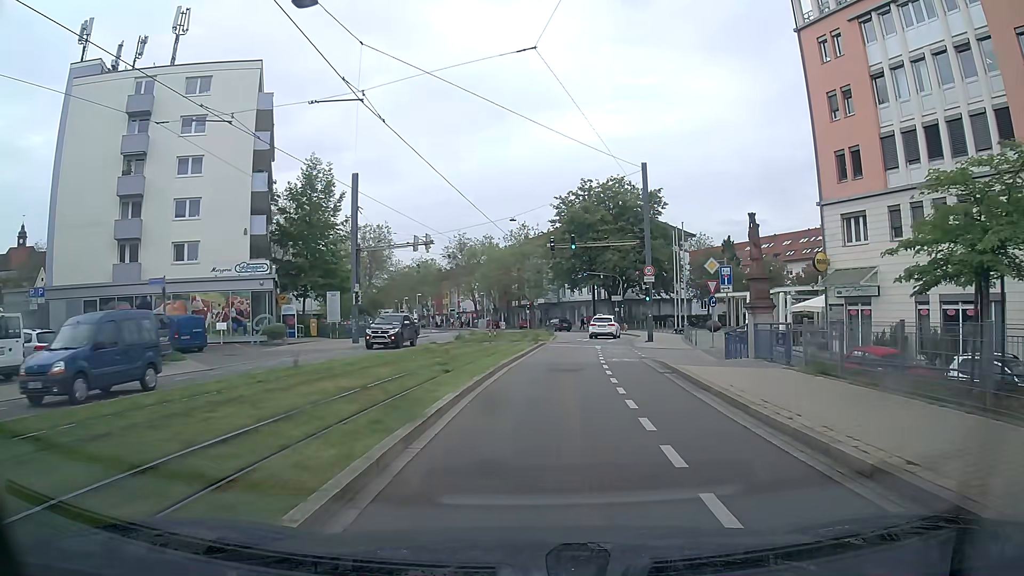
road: tertiary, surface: asphalt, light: Day
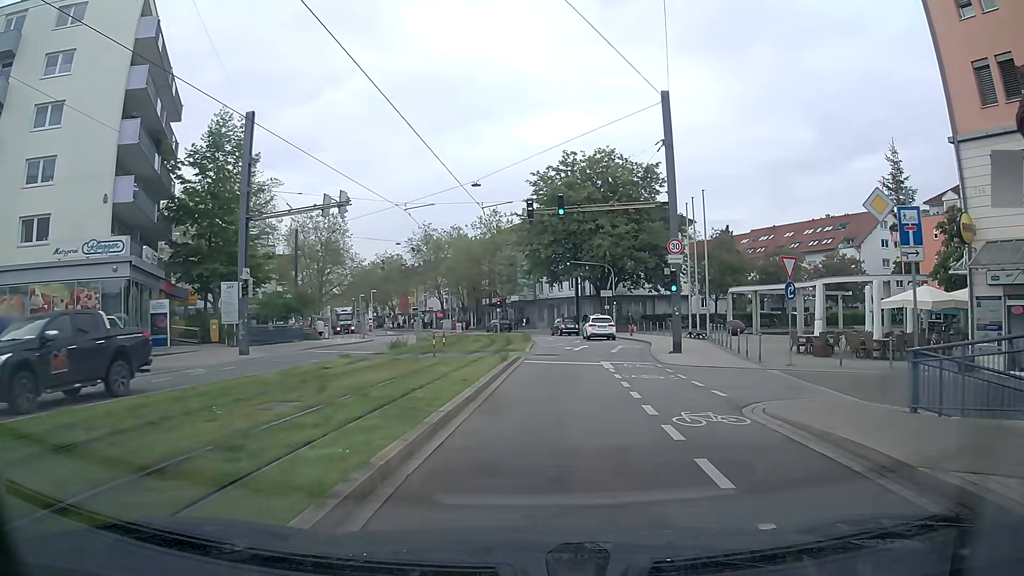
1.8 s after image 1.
(+0.2, +13.1) m; +3°
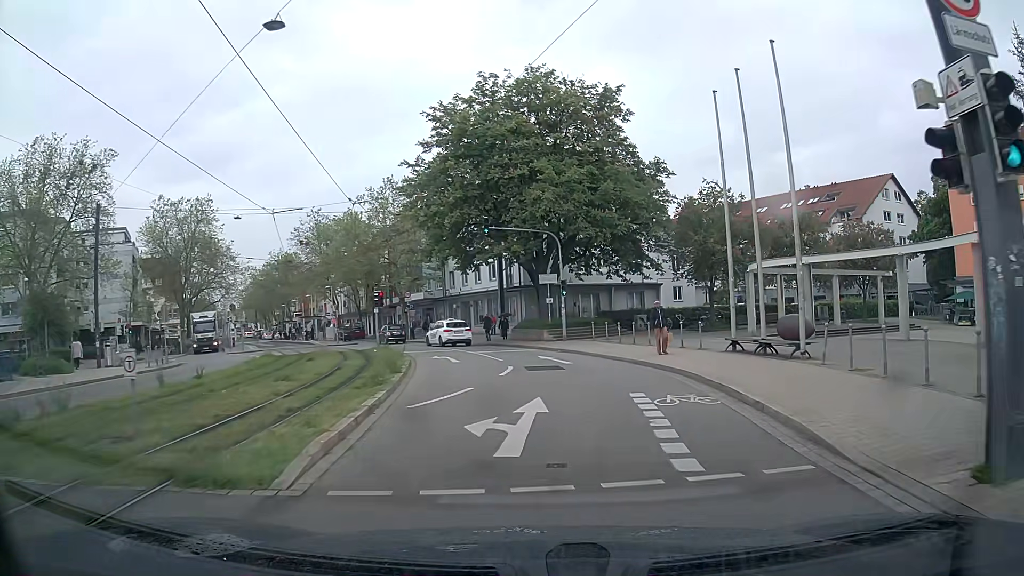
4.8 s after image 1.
(+0.9, +21.6) m; +6°
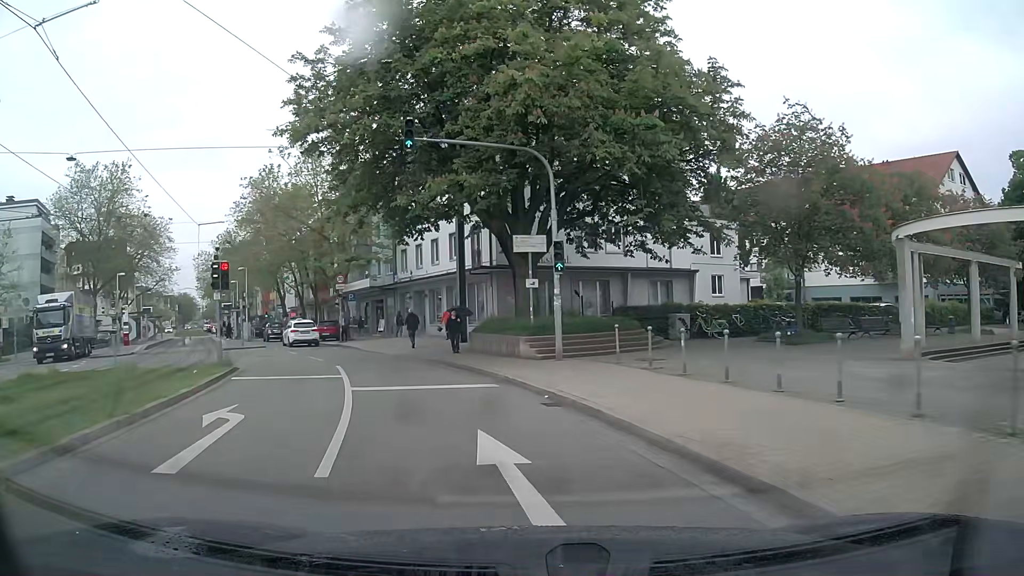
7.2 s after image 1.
(+0.8, +16.8) m; +1°
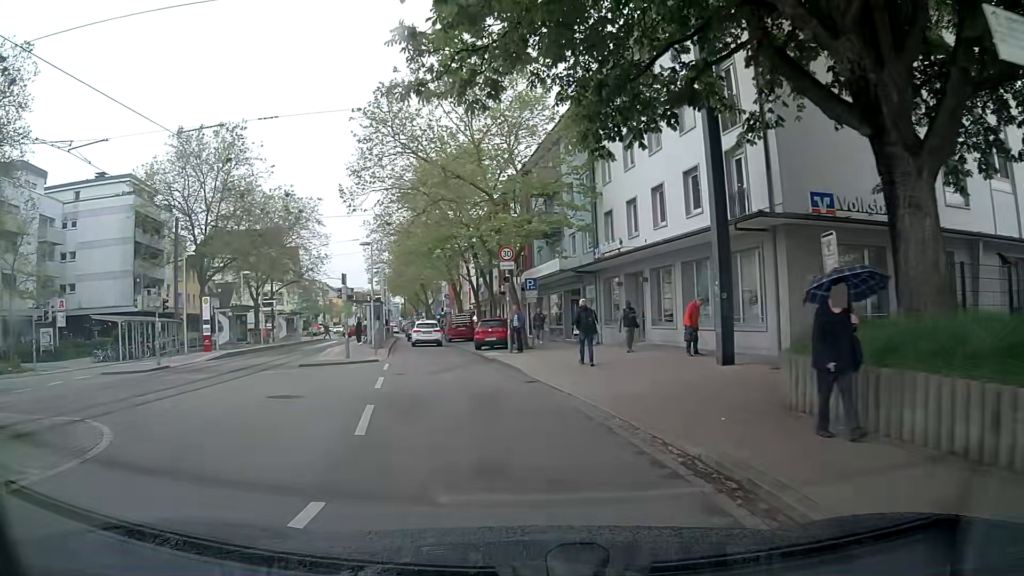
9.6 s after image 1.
(-2.2, +15.6) m; -18°
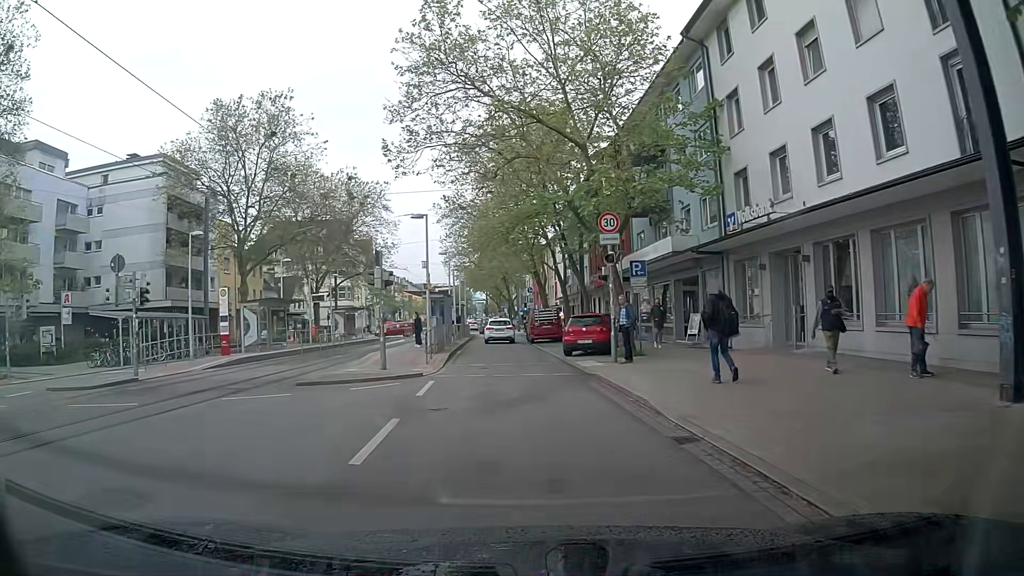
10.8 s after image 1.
(-0.5, +7.9) m; -7°
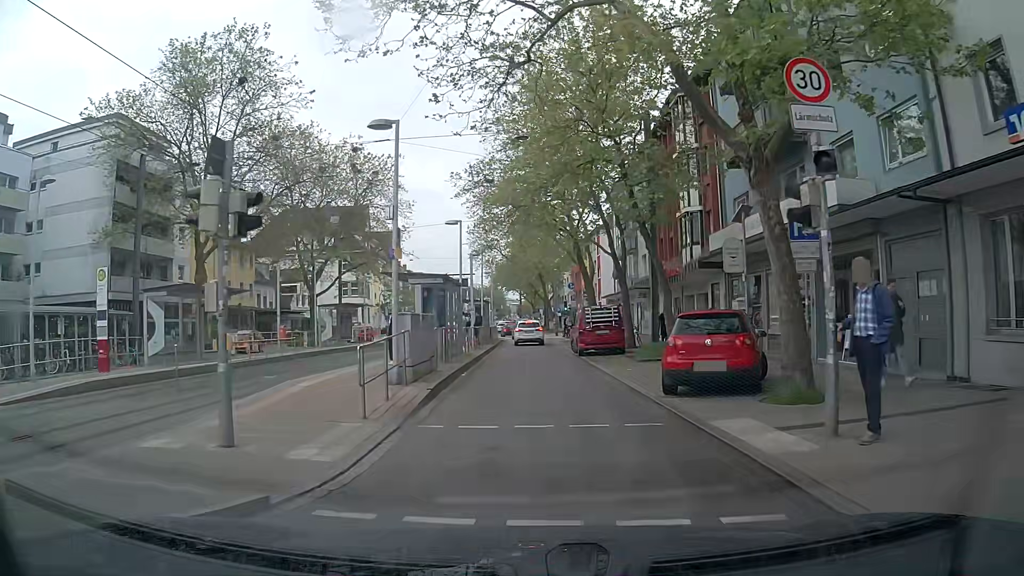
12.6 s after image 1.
(-0.4, +12.1) m; -3°
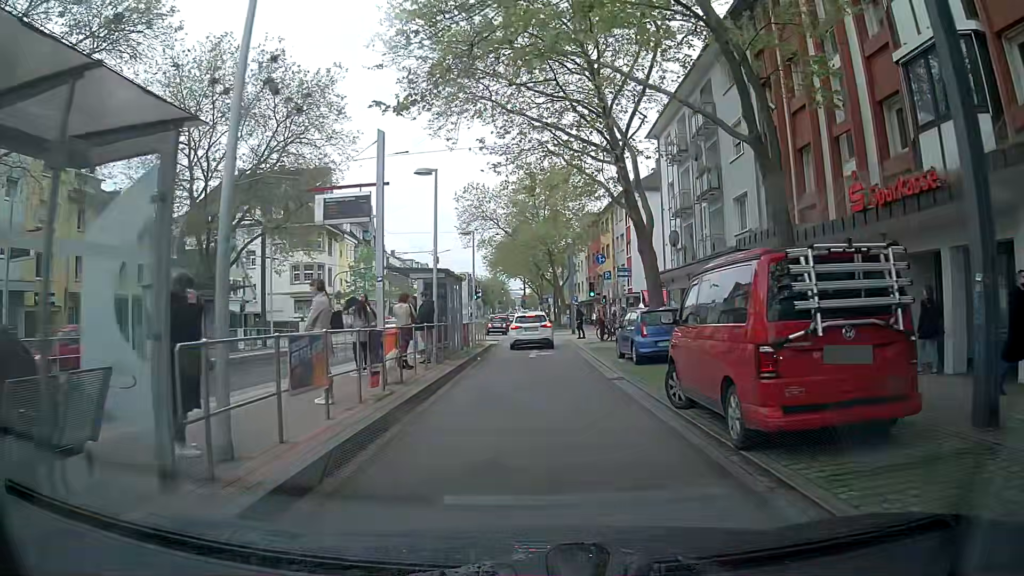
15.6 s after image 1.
(-0.2, +20.3) m; 0°
